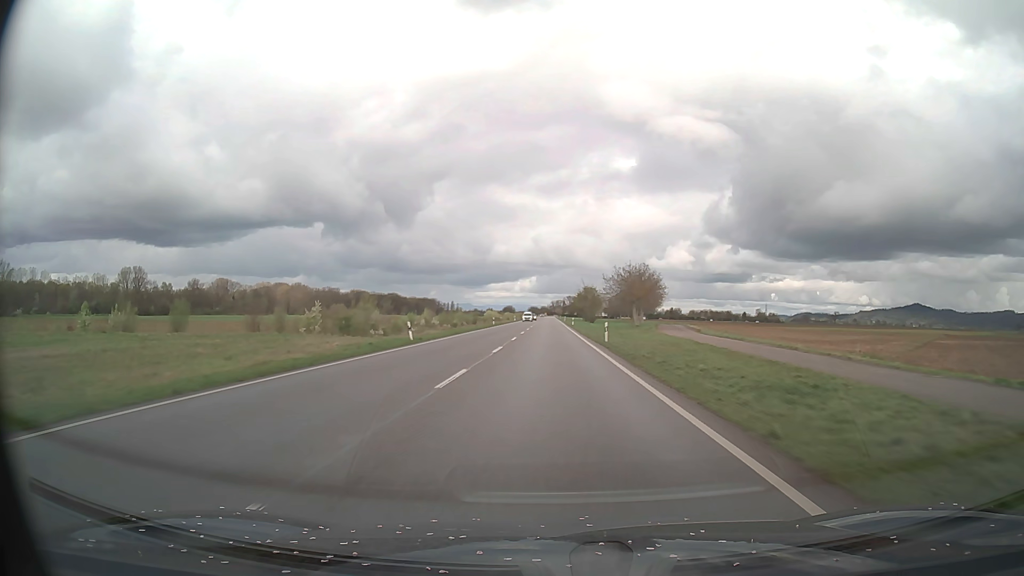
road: primary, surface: asphalt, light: Day
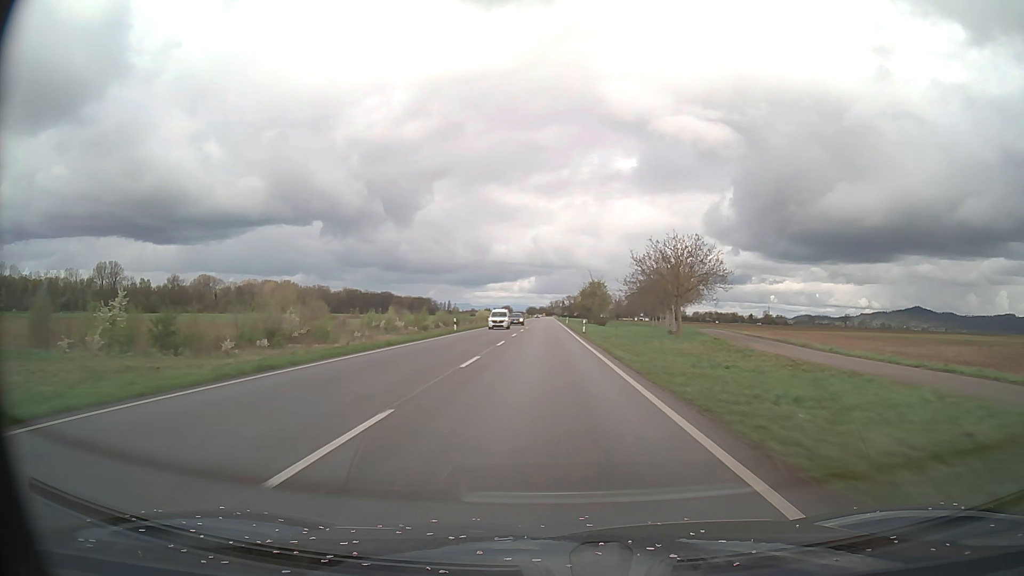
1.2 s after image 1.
(0.0, +31.2) m; 0°
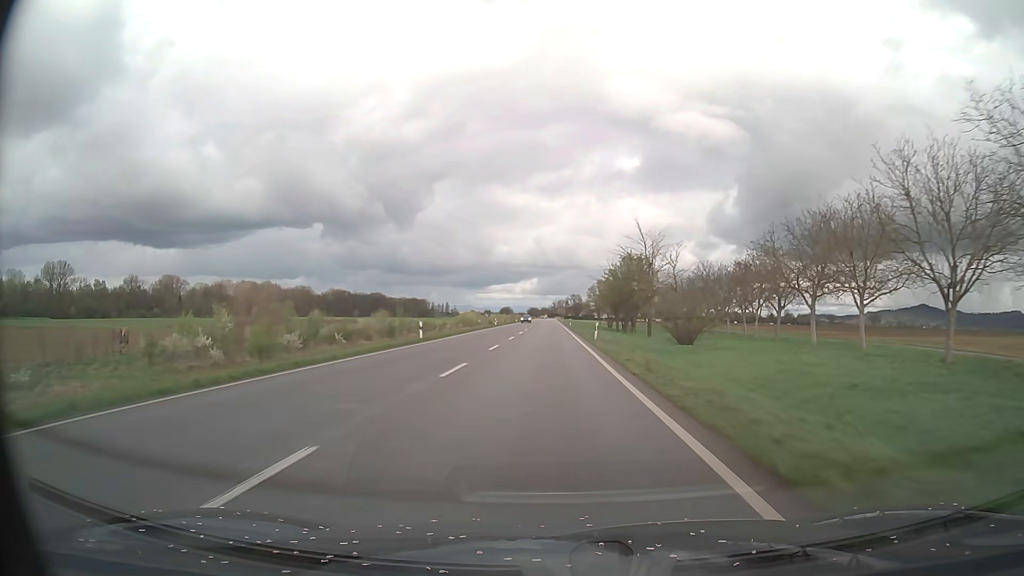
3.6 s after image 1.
(-0.1, +62.5) m; 0°
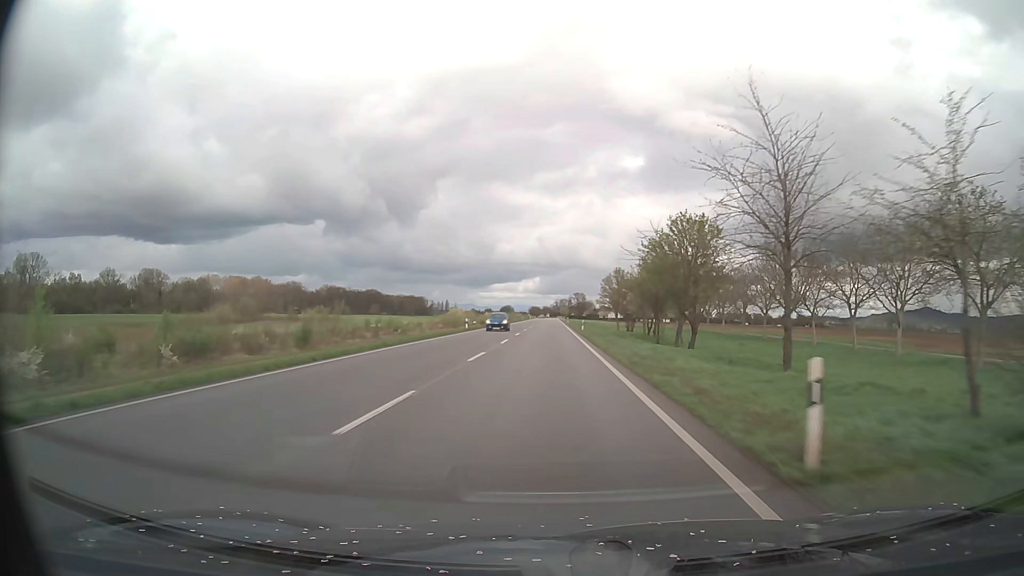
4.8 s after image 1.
(-0.1, +31.3) m; 0°
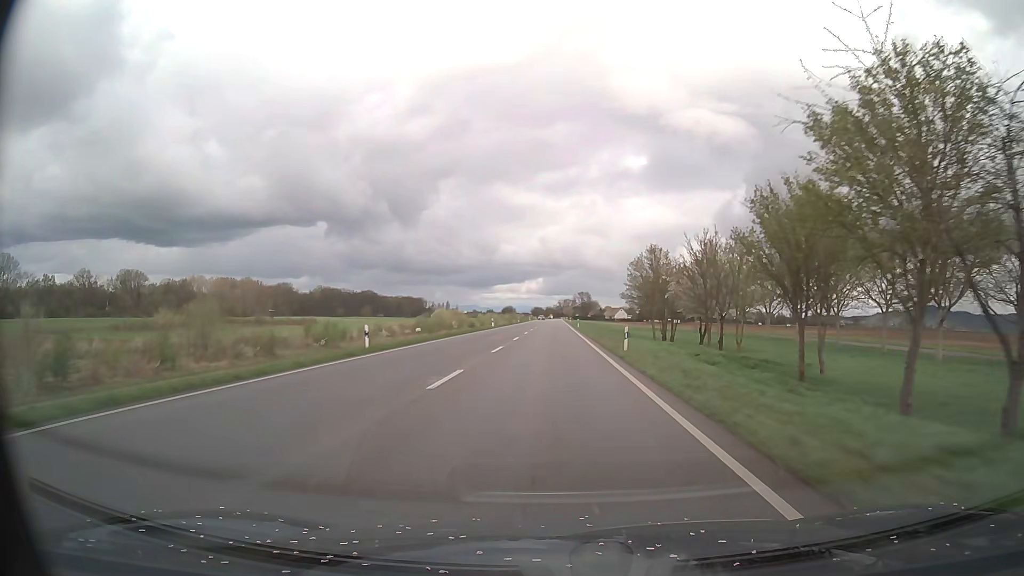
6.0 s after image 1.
(0.0, +31.3) m; 0°
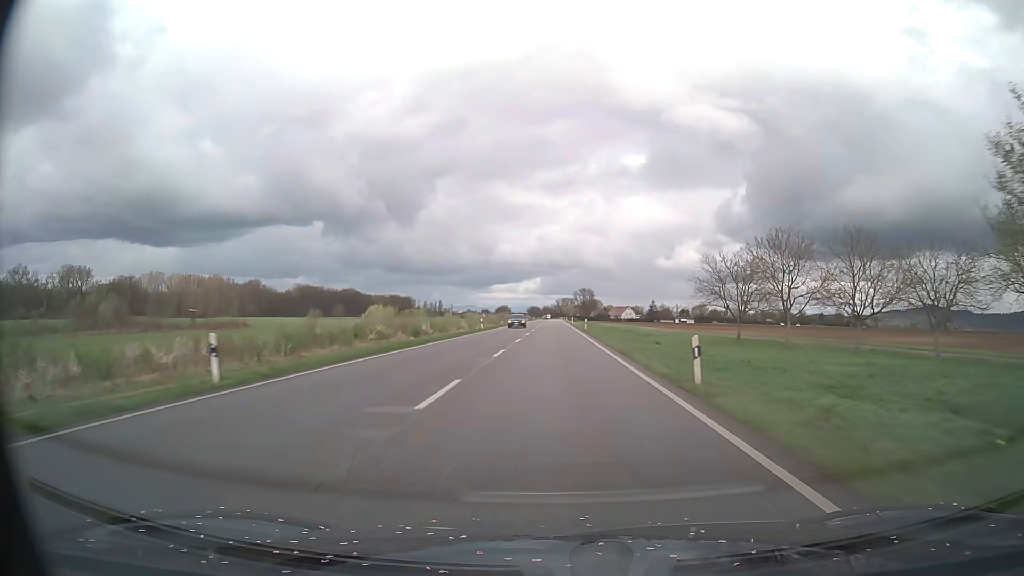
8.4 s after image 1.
(0.0, +62.5) m; 0°
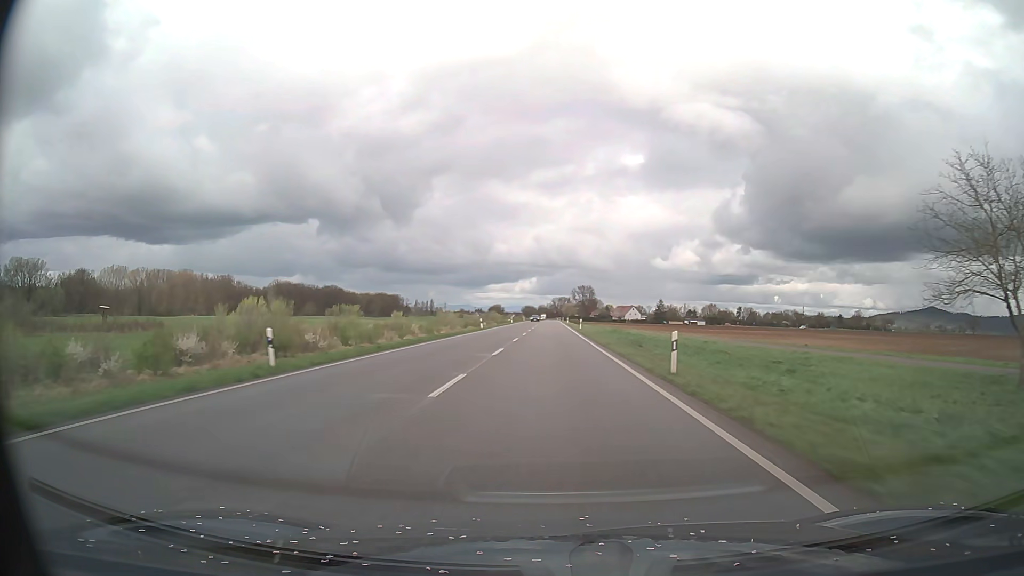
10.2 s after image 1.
(+0.2, +46.9) m; 0°
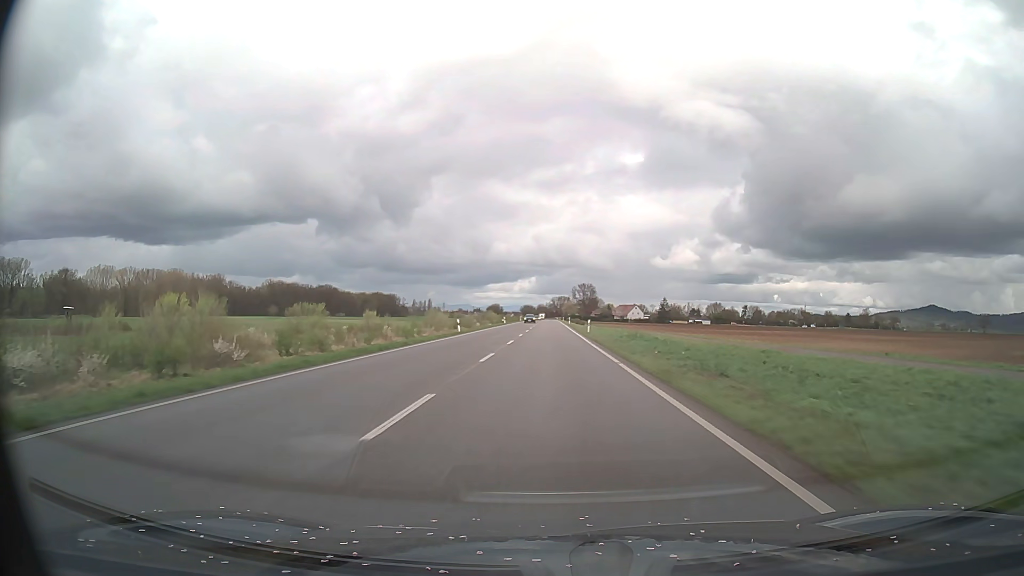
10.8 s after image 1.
(0.0, +15.6) m; 0°
(0, +10) (0, +20) (0, +30) (0, +40) (0, +50) (0, +60) (0, +70) (0, +80) (0, +90) (0, +100) m
